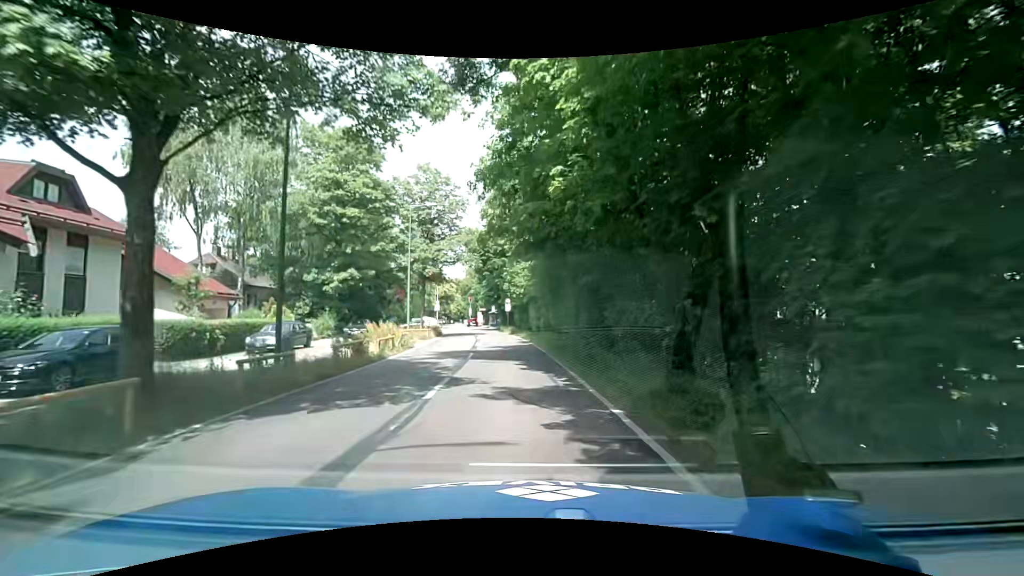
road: secondary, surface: asphalt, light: Day
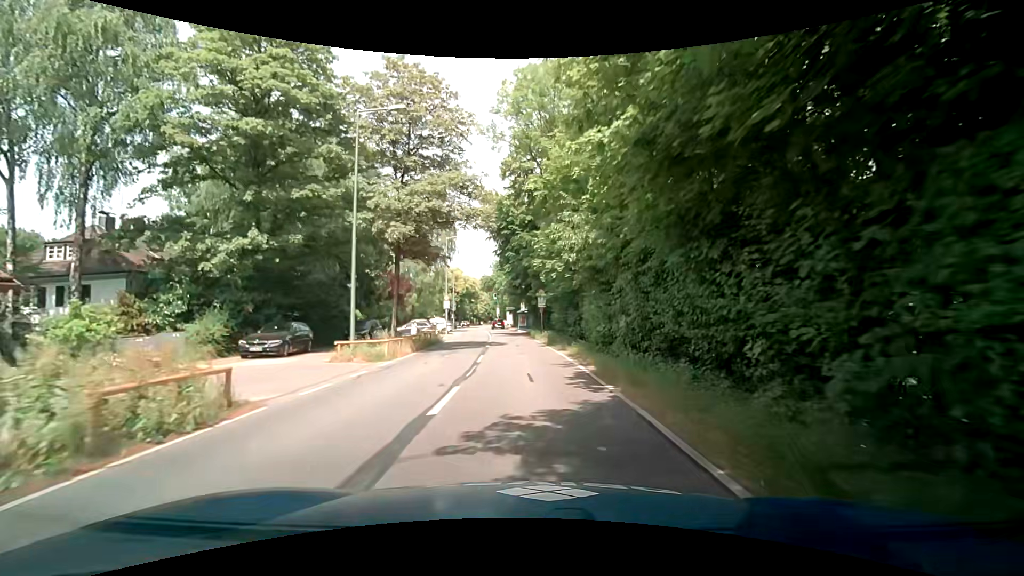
(-1.0, +18.4) m; -6°
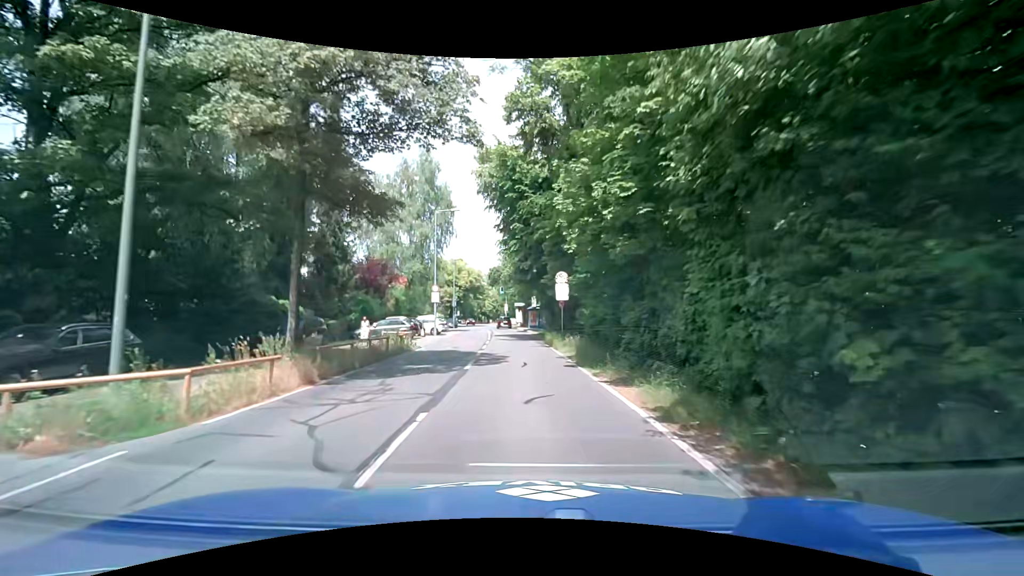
(+0.1, +12.0) m; 0°
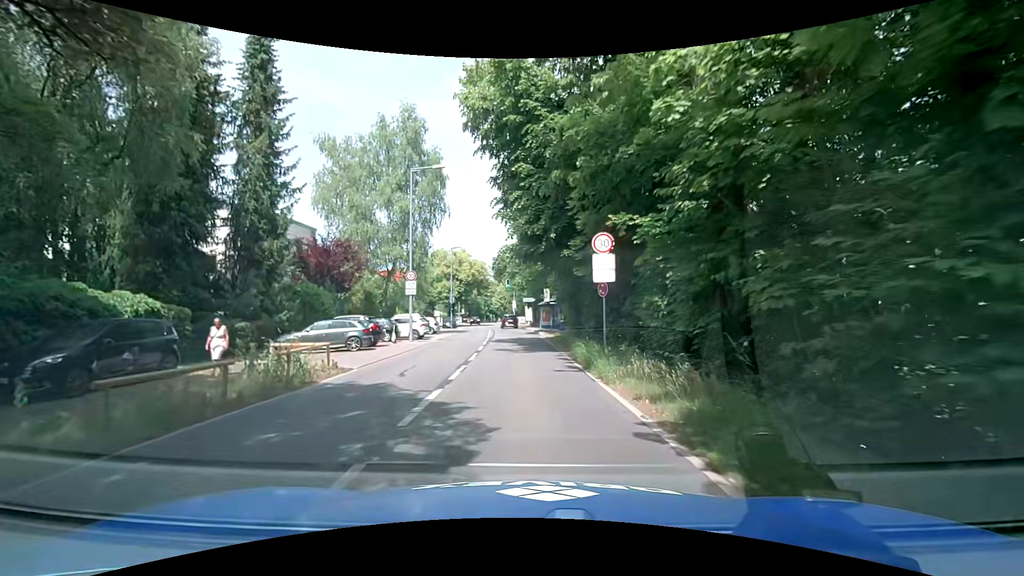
(-0.1, +11.3) m; 0°
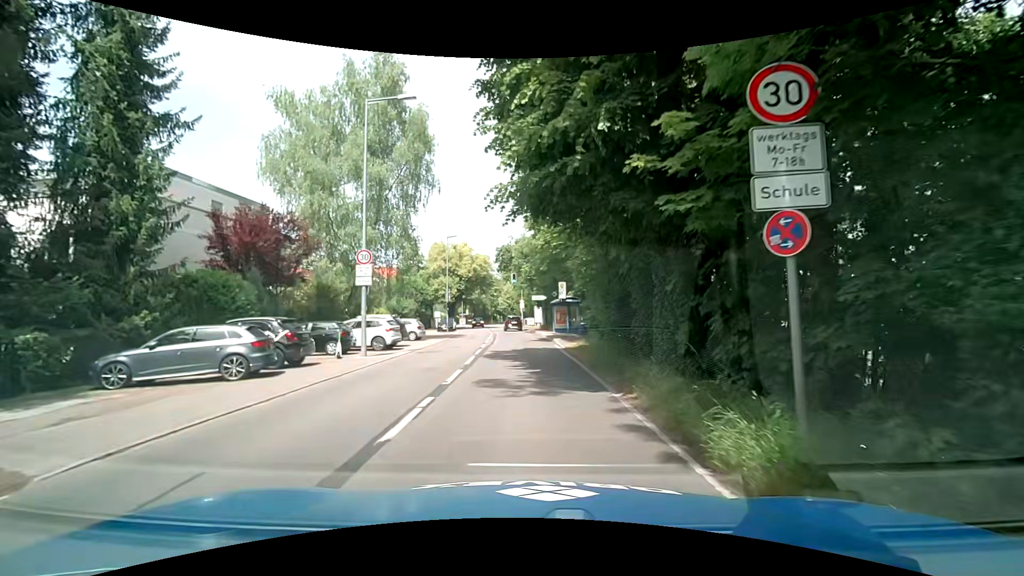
(-0.3, +9.6) m; -2°
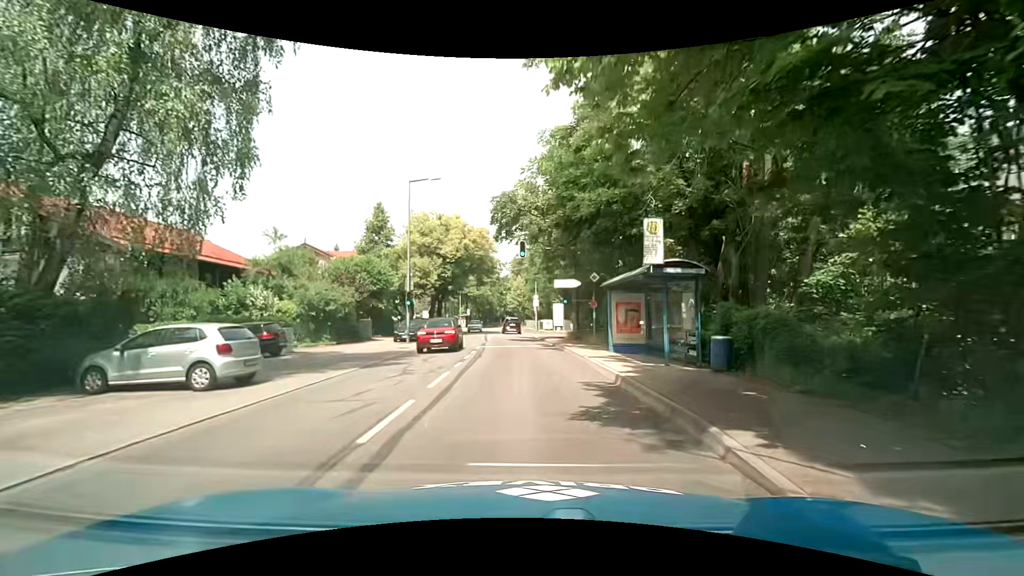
(-0.3, +22.5) m; -2°
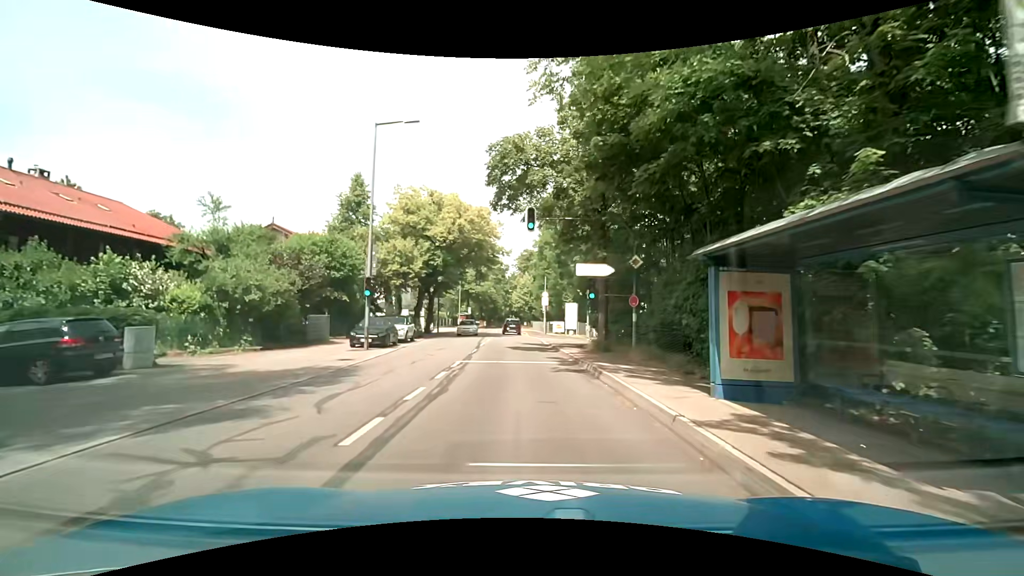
(0.0, +9.2) m; -1°
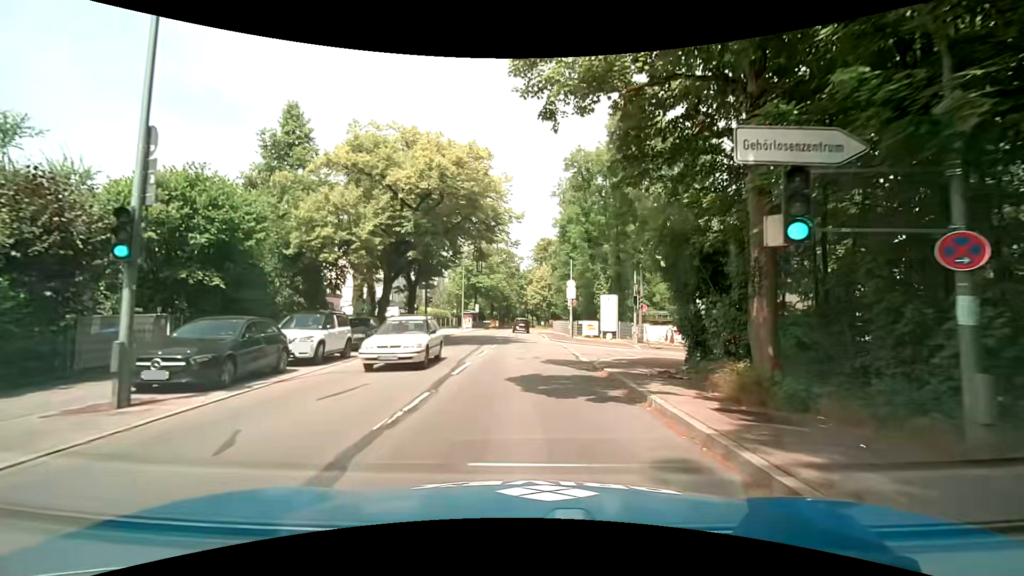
(+0.1, +14.2) m; 0°
(0, +10) (0, +20) (0, +30) (-1, +40) (-1, +50) (-1, +60) (-1, +70) (-1, +80) (-1, +90) (0, +100) m
